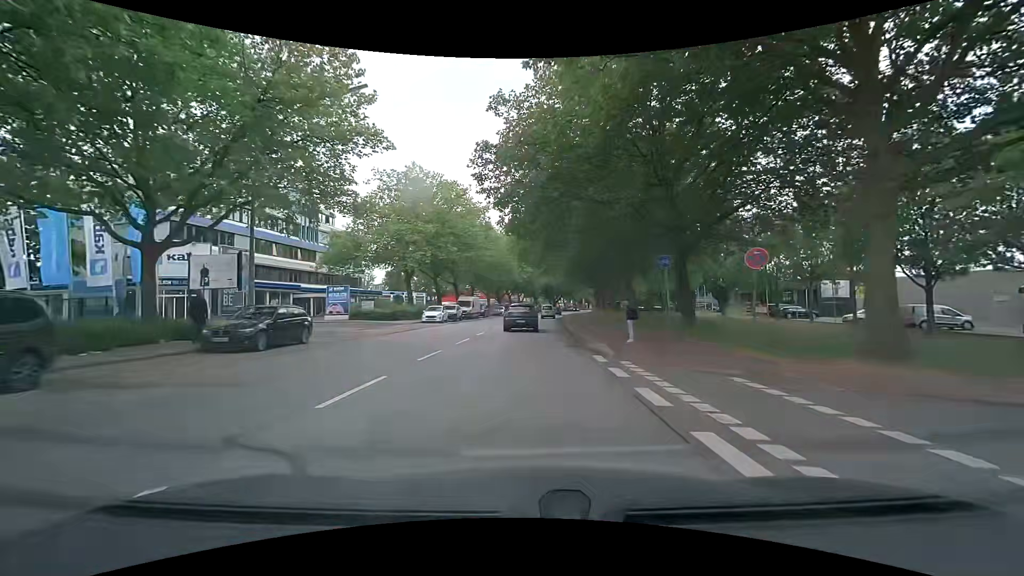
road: secondary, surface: asphalt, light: Day
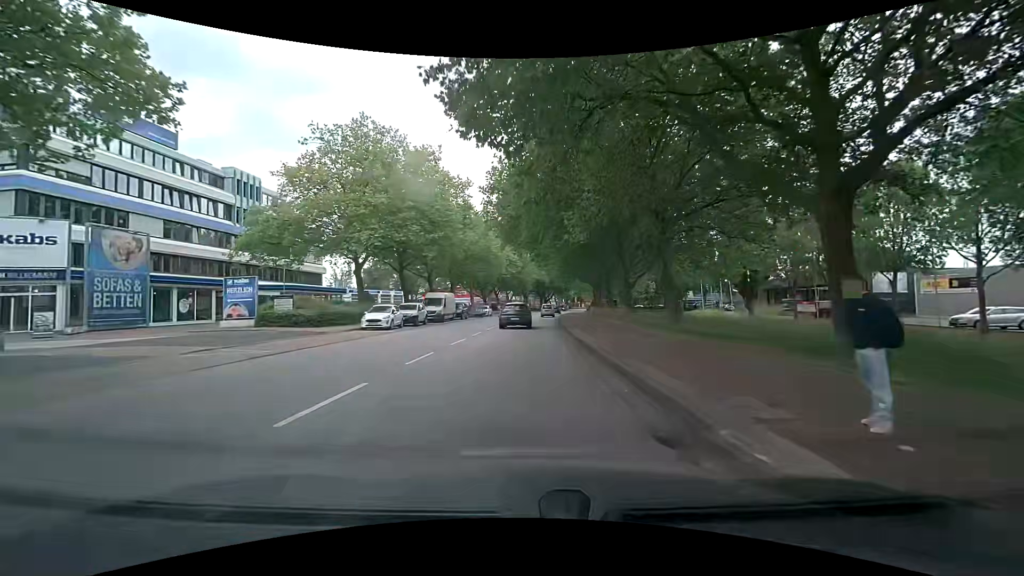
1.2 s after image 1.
(+0.1, +13.1) m; +2°
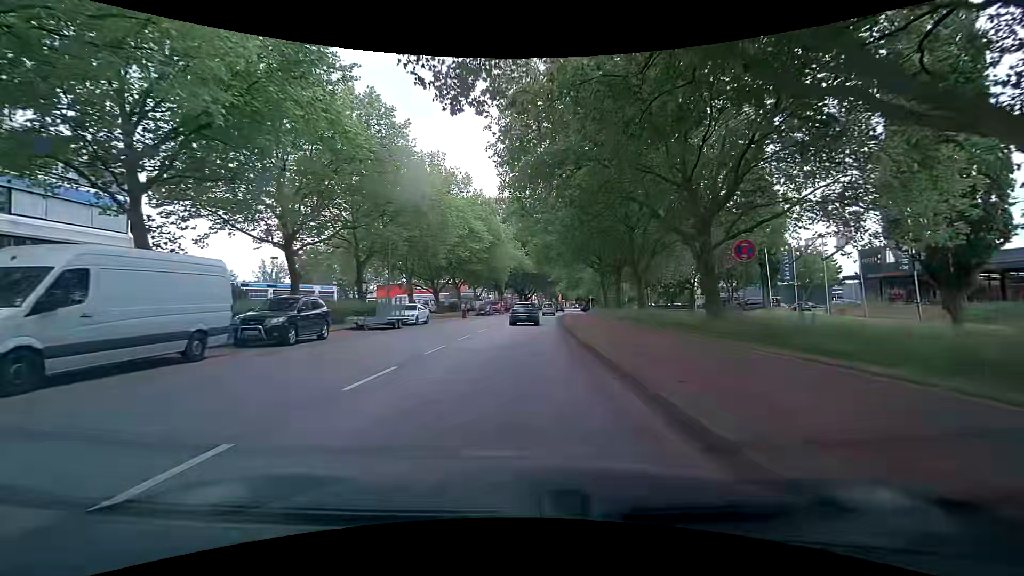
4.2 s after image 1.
(+0.4, +34.0) m; +3°
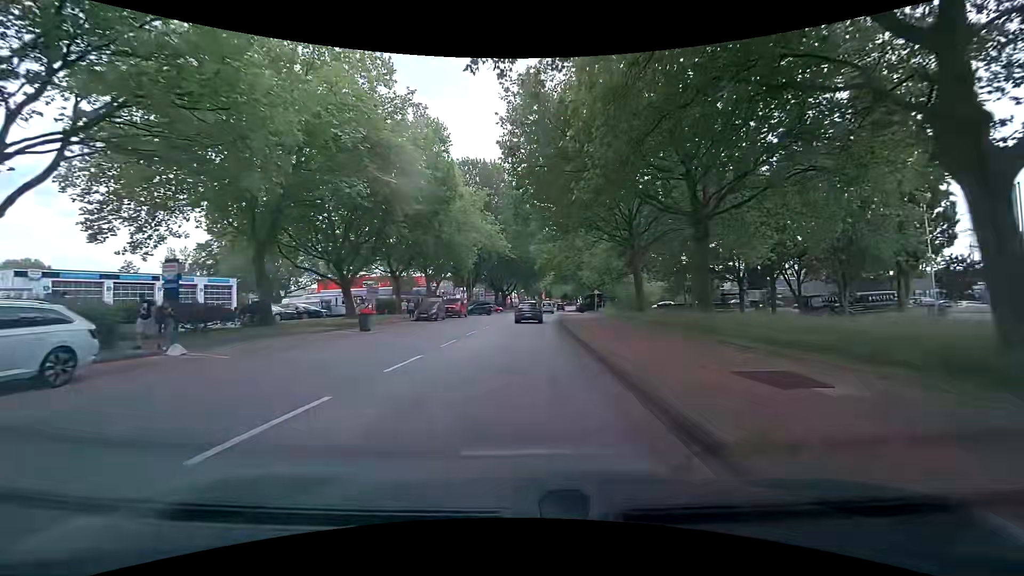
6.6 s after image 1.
(+0.1, +27.5) m; +2°
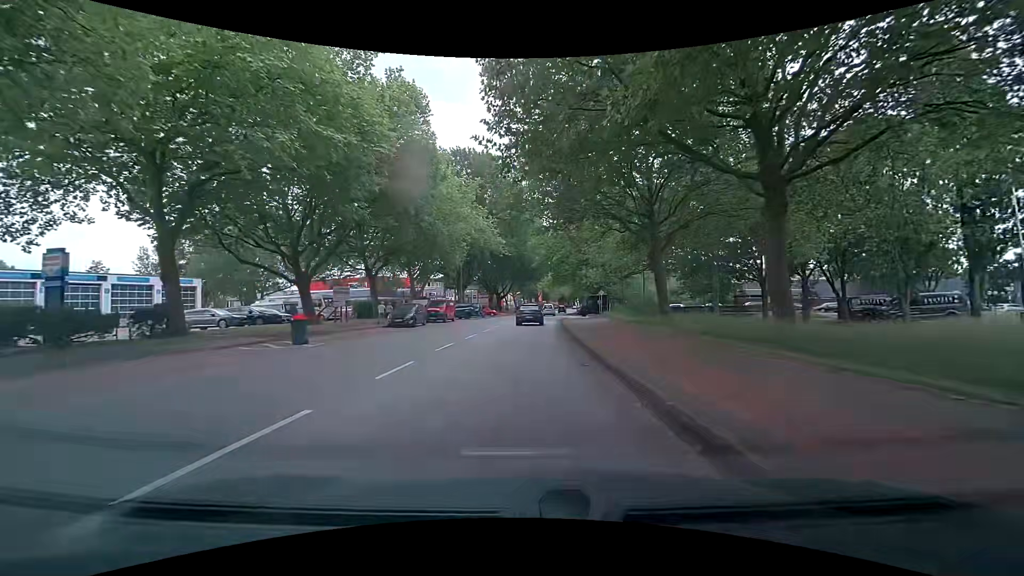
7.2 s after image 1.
(-0.1, +6.7) m; 0°
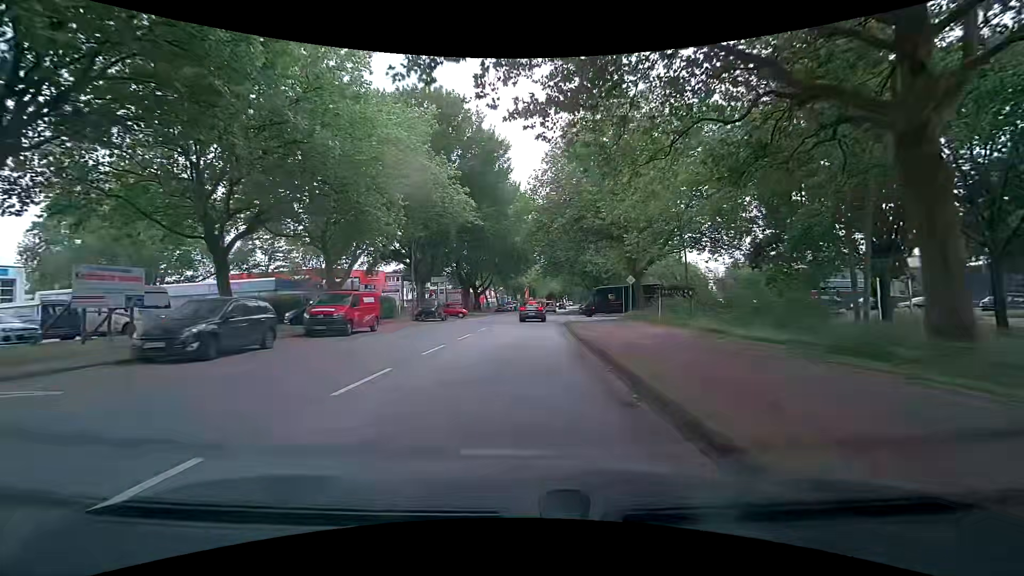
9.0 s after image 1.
(+0.3, +20.2) m; +3°
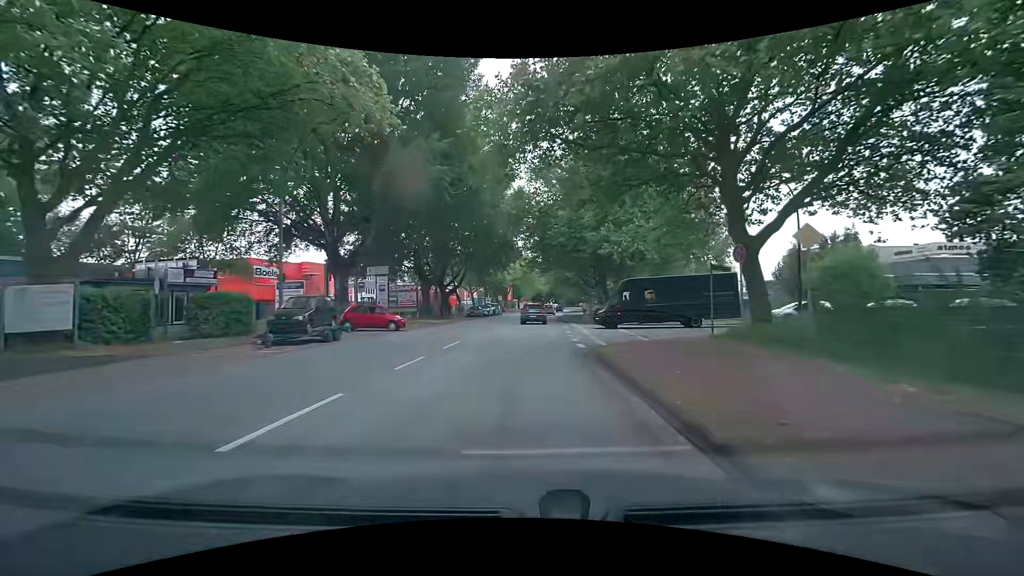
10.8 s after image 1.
(0.0, +20.8) m; +1°
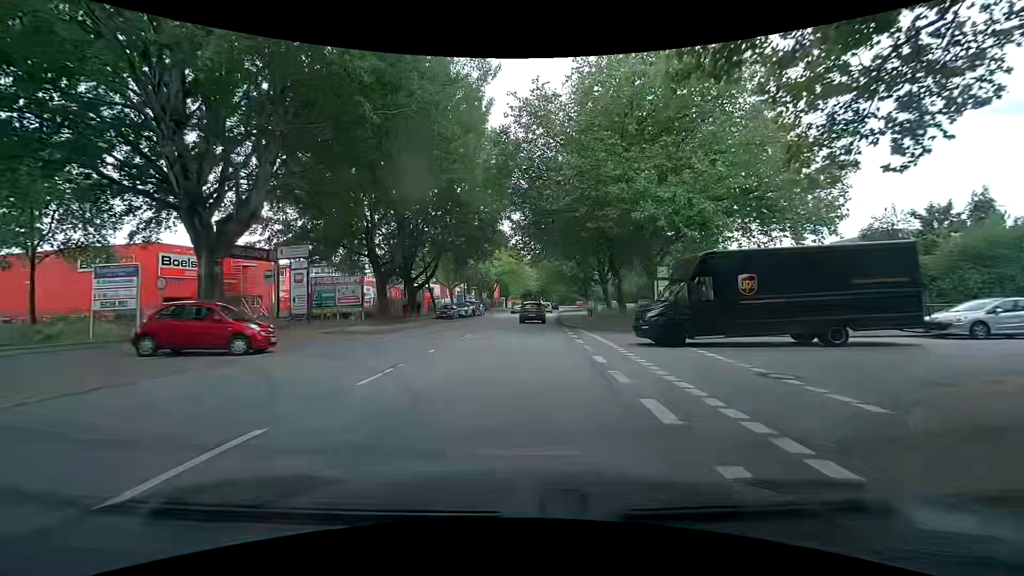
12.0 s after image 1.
(+0.1, +14.2) m; +1°
(0, +10) (0, +20) (+1, +30) (+1, +40) (+2, +50) (+2, +60) (+2, +70) (+3, +80) (+3, +90) (+3, +100) m
